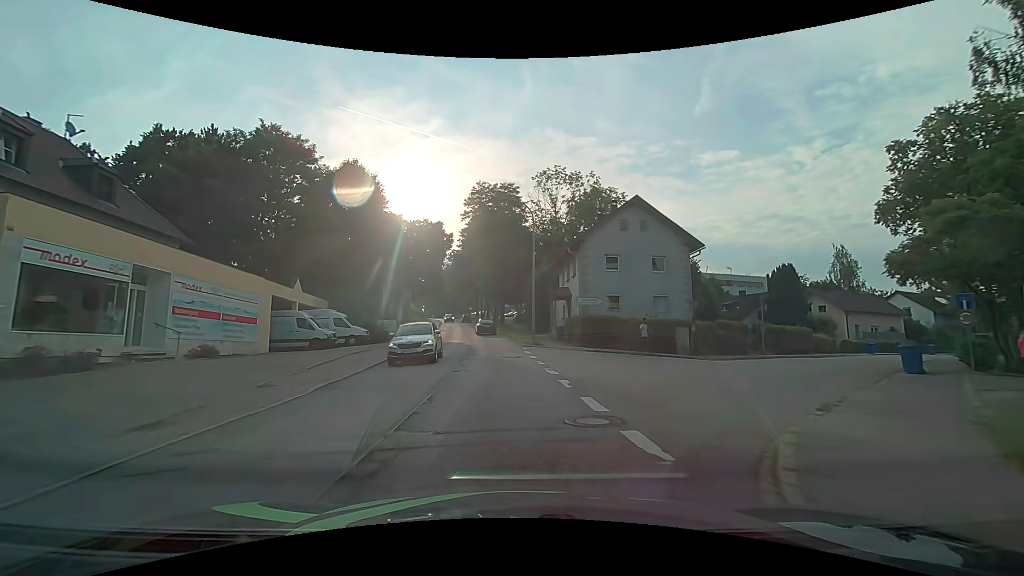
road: secondary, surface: asphalt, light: Day
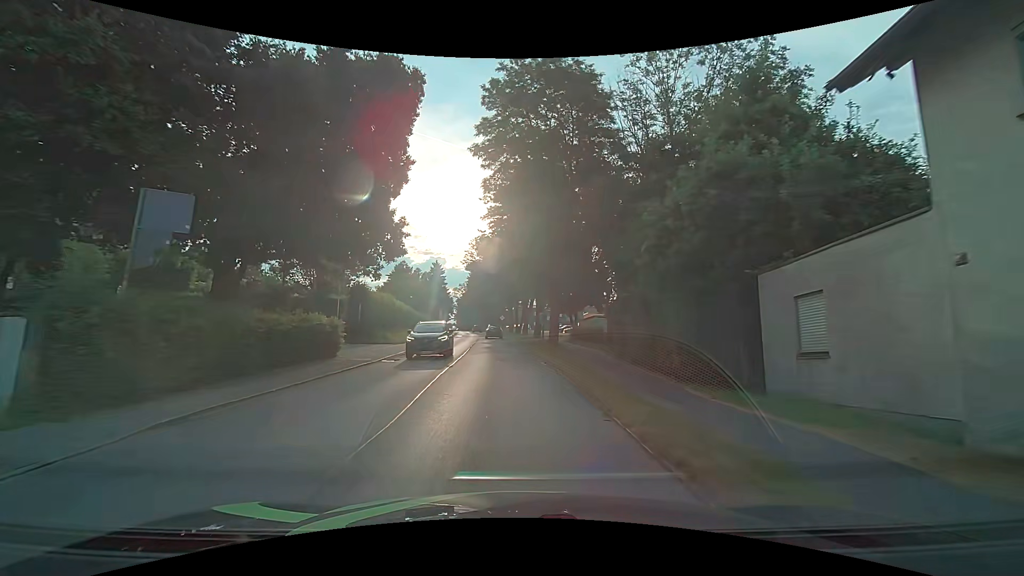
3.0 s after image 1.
(-1.6, +34.5) m; -4°
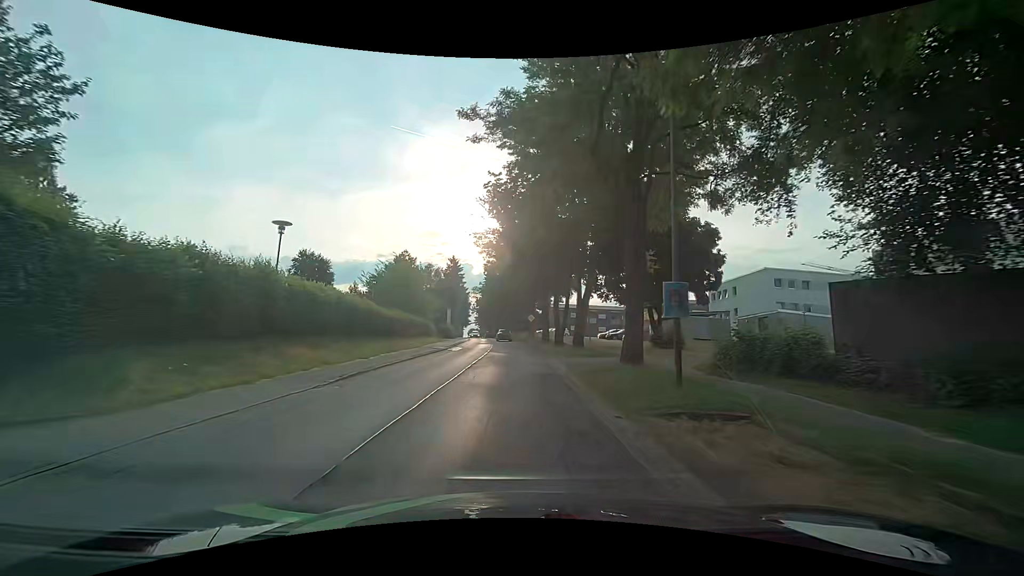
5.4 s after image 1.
(-1.0, +28.8) m; -3°
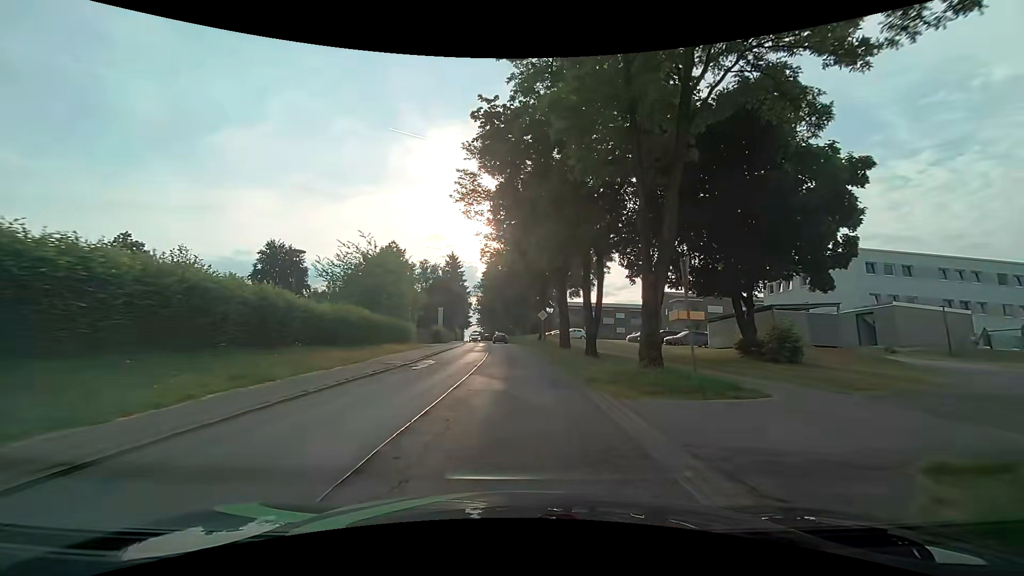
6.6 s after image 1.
(-0.2, +14.7) m; 0°
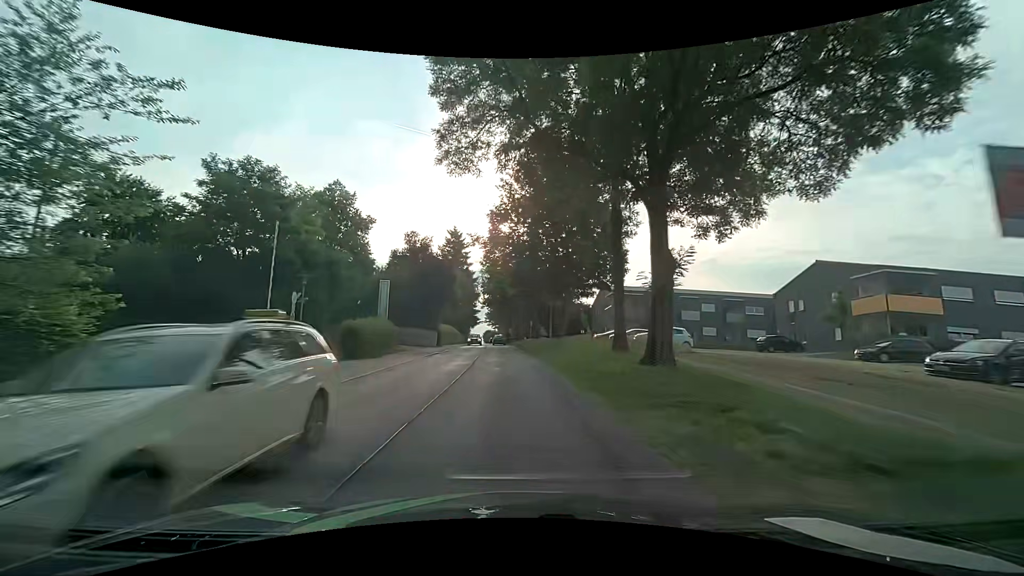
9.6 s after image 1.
(-1.0, +37.5) m; -2°
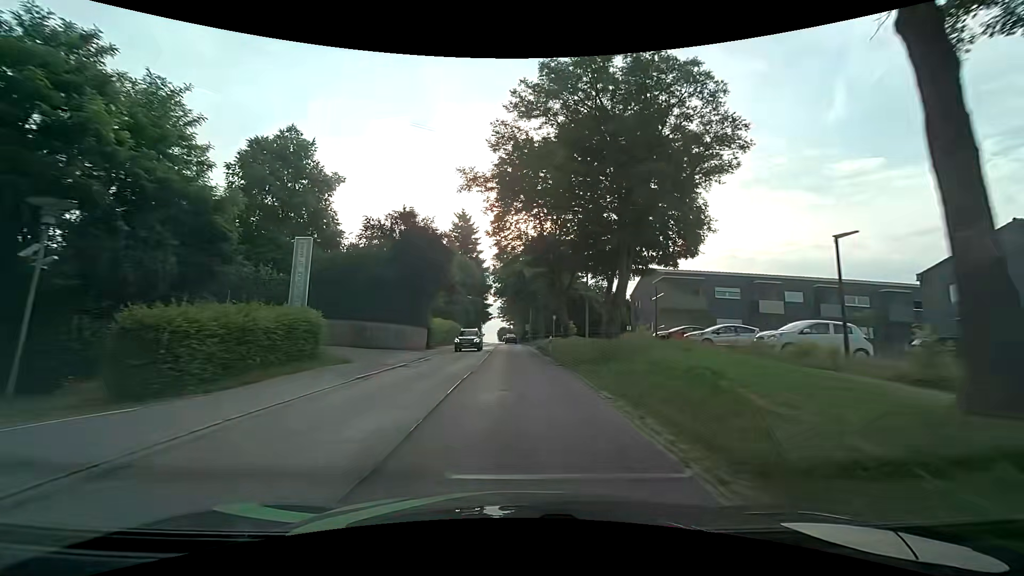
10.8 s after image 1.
(-0.5, +15.2) m; -2°
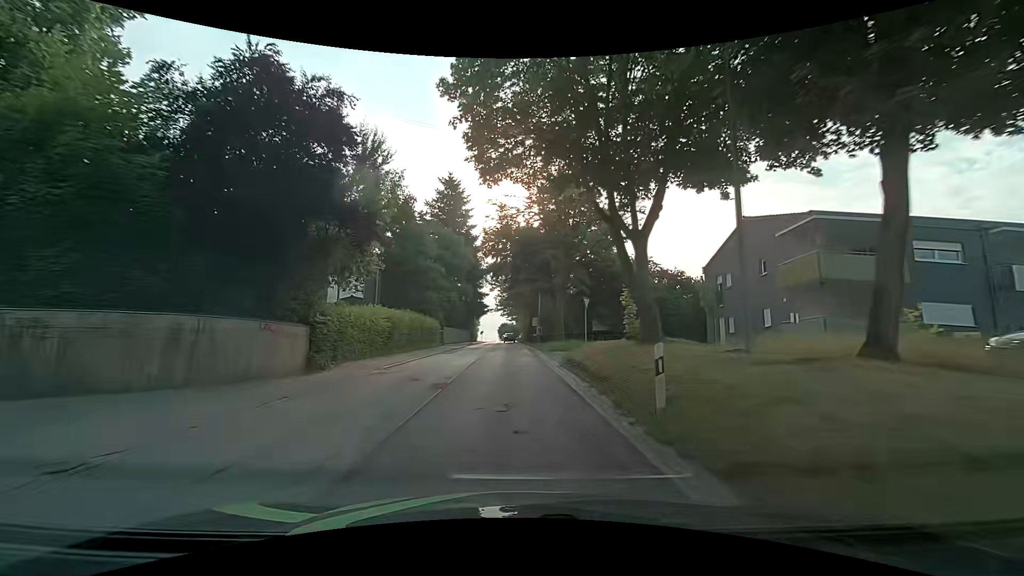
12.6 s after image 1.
(-0.3, +22.9) m; -2°
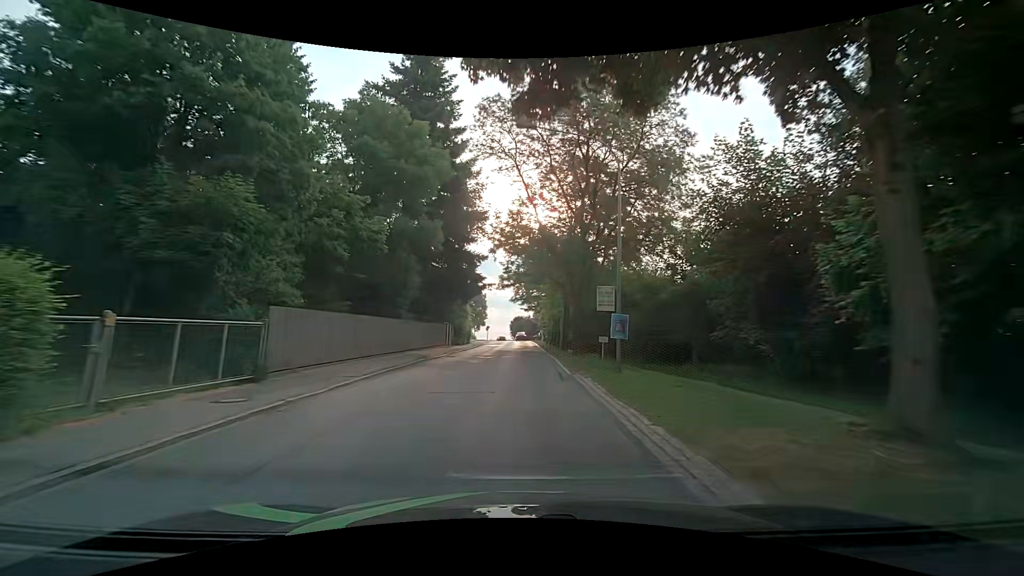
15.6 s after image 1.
(-0.4, +38.2) m; -2°
(0, +10) (0, +20) (0, +30) (+1, +40) (+1, +50) (+1, +60) (+1, +70) (+1, +80) (+1, +90) (+1, +100) m
